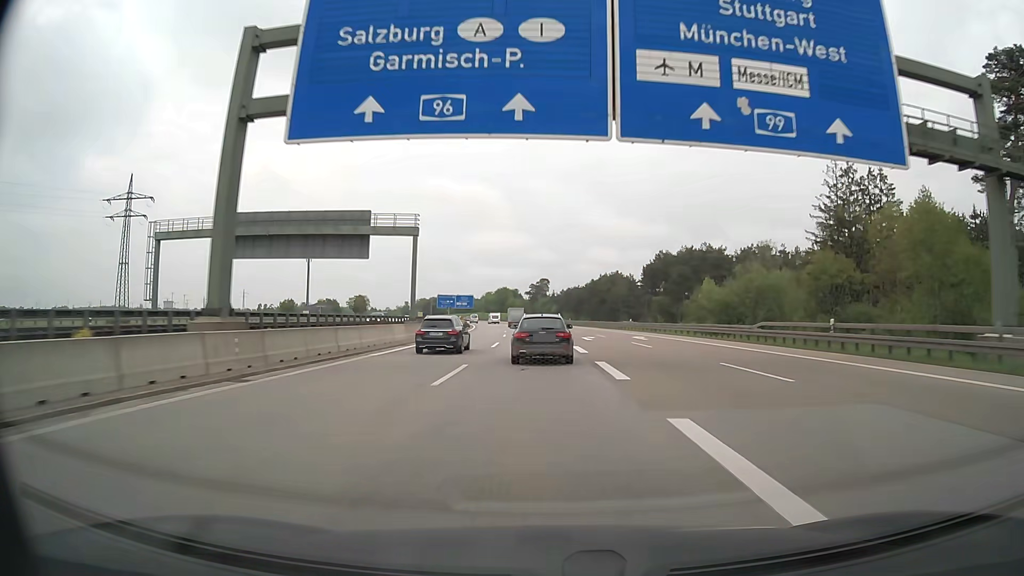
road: motorway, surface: asphalt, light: Day
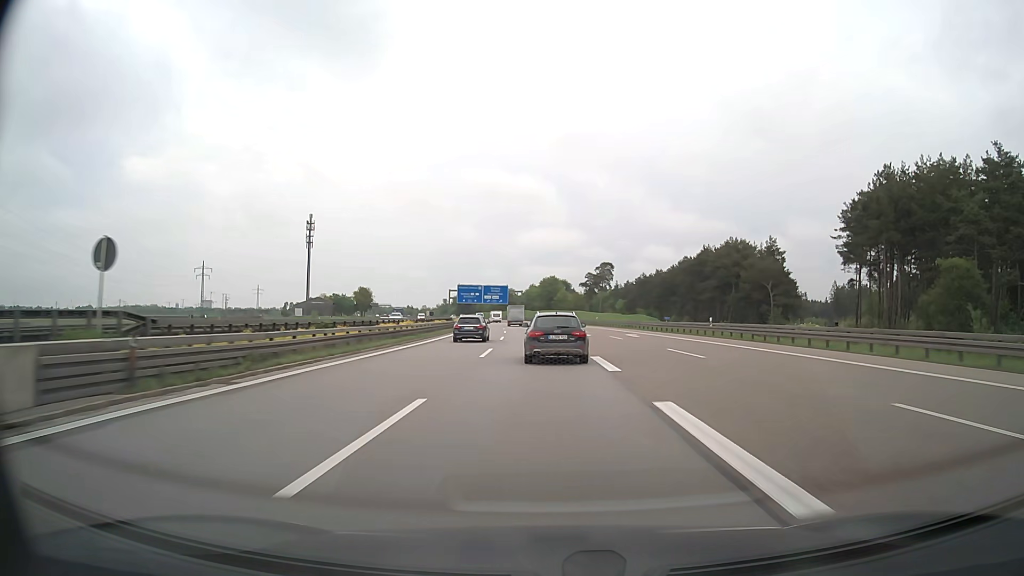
(-3.1, +82.1) m; -4°
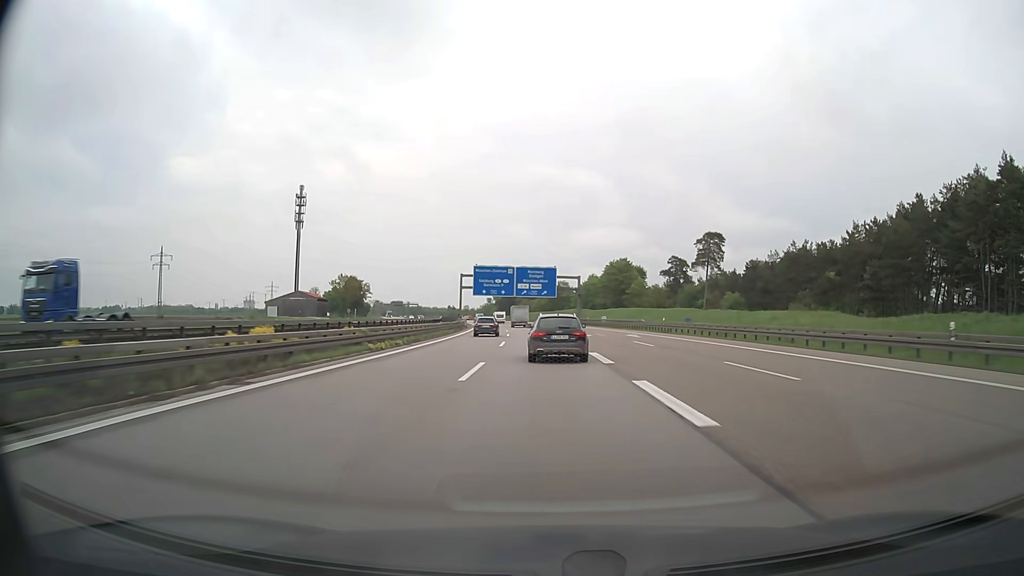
(-3.3, +80.3) m; -5°
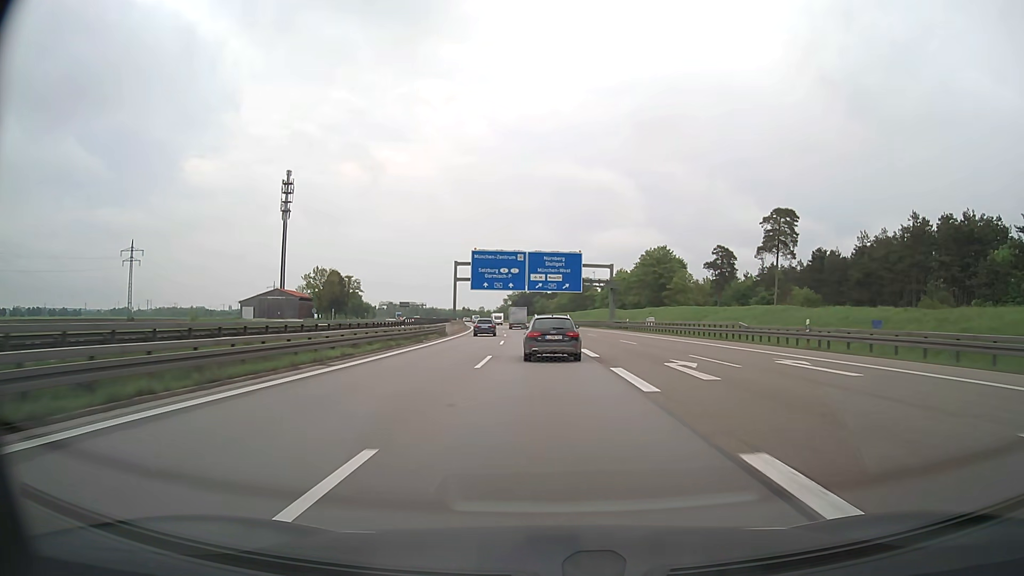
(-0.4, +31.8) m; -2°
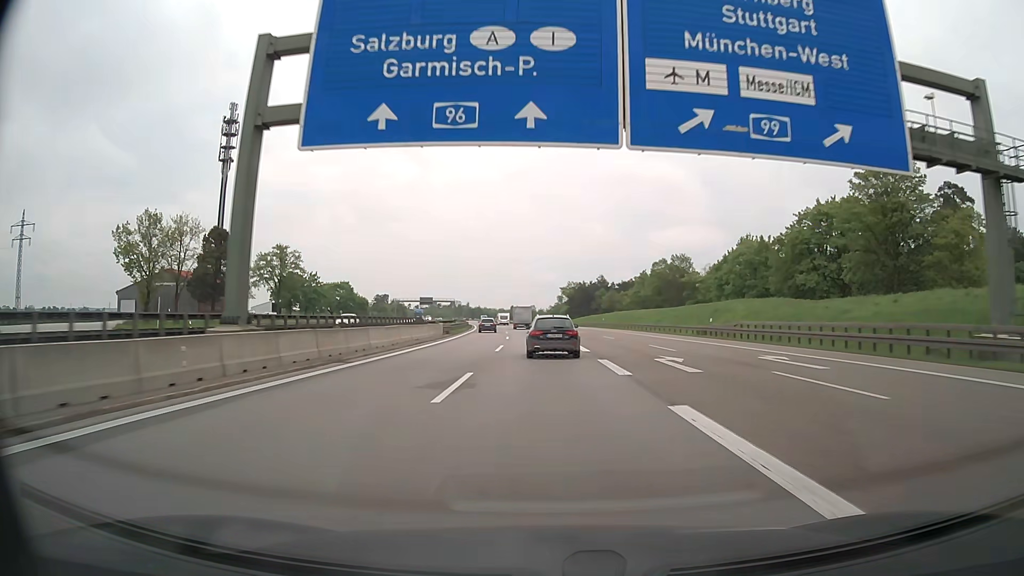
(-3.3, +80.0) m; -5°
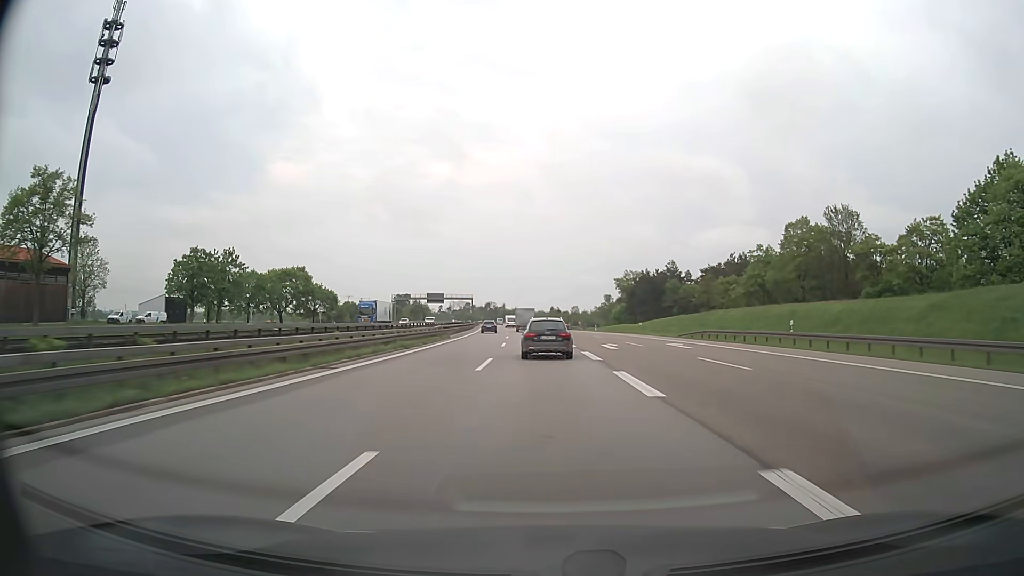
(-2.0, +64.4) m; -4°
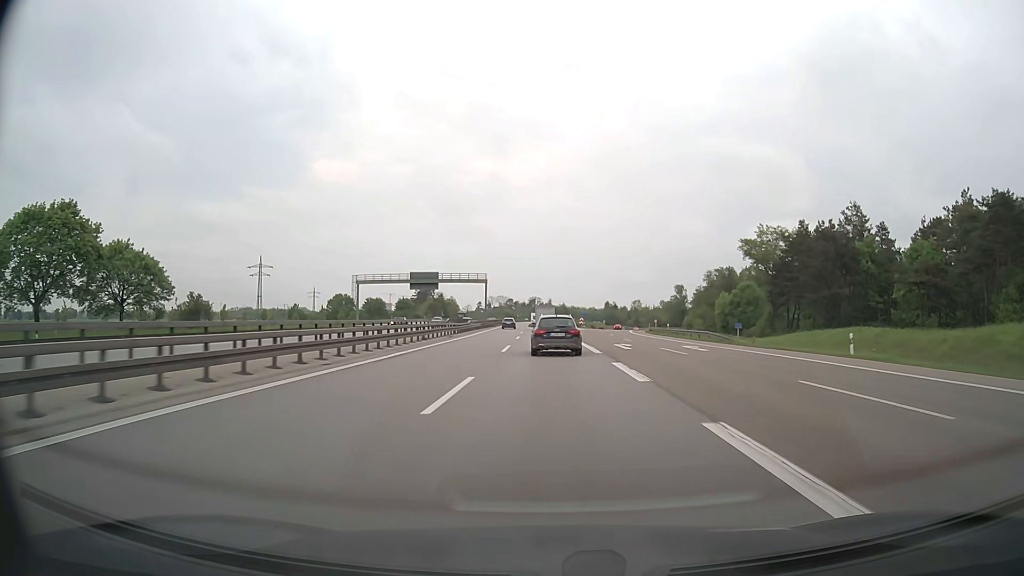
(-3.0, +81.3) m; -4°
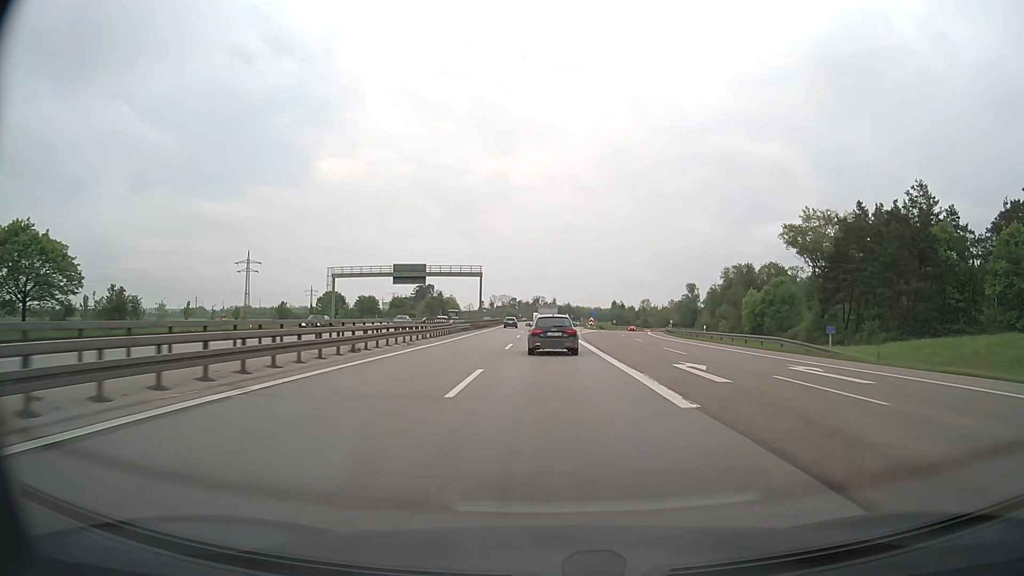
(-0.1, +16.2) m; -1°
(0, +10) (0, +20) (0, +30) (0, +40) (0, +50) (0, +60) (0, +70) (0, +80) (-1, +90) (-1, +100) m
